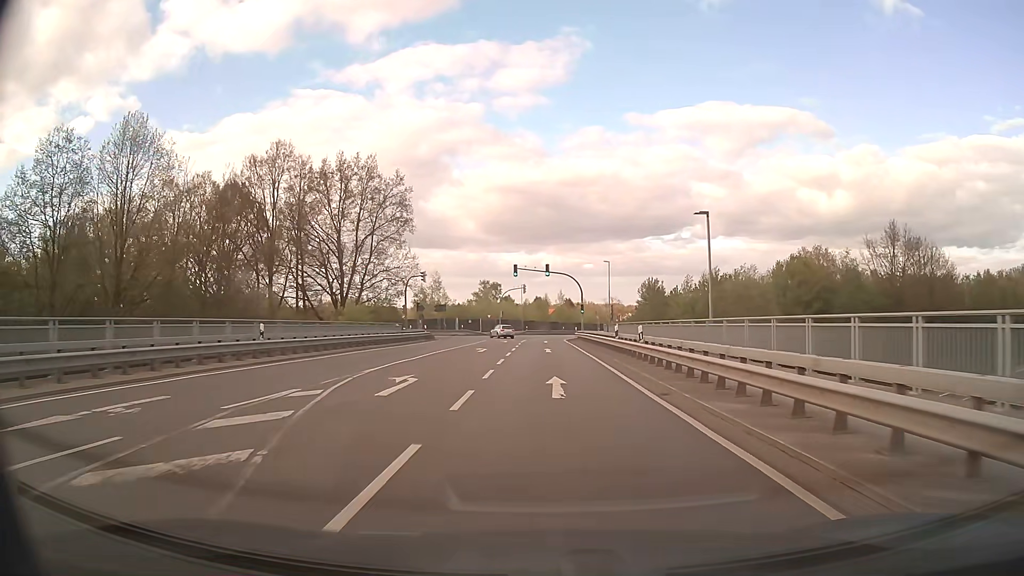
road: secondary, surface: asphalt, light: Day
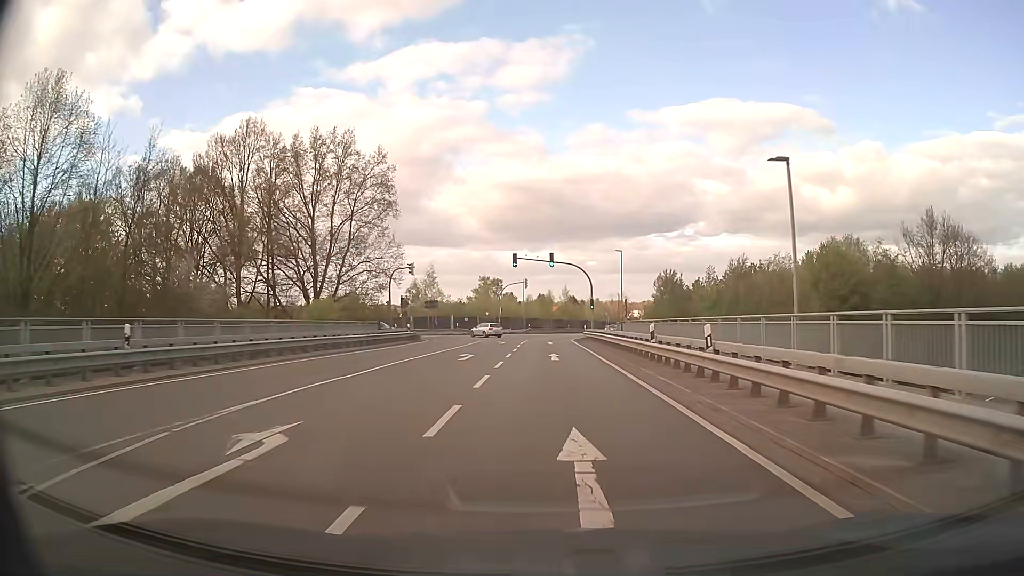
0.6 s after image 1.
(0.0, +8.5) m; 0°
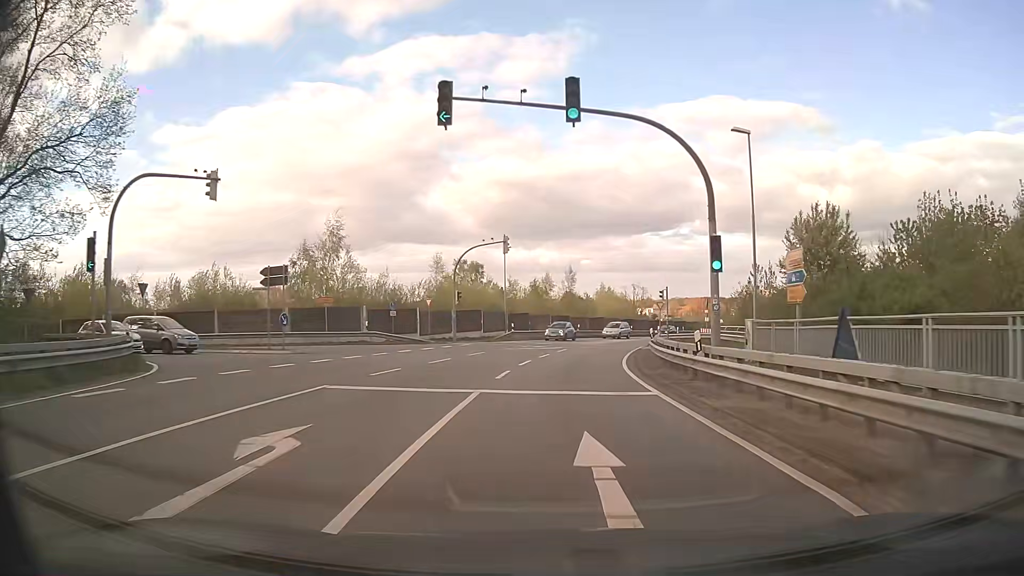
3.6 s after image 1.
(0.0, +40.4) m; +1°
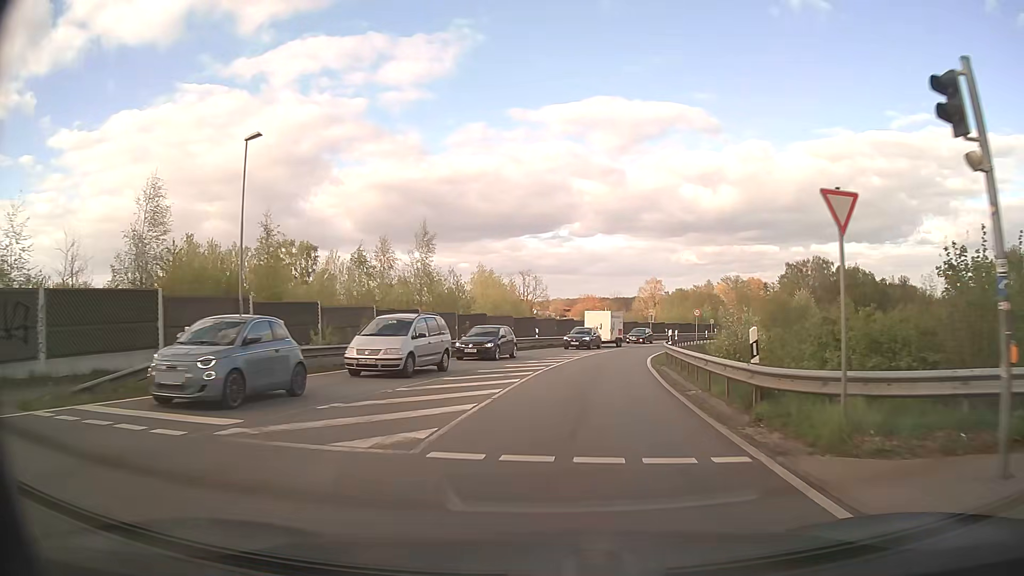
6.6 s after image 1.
(+2.9, +37.1) m; +10°
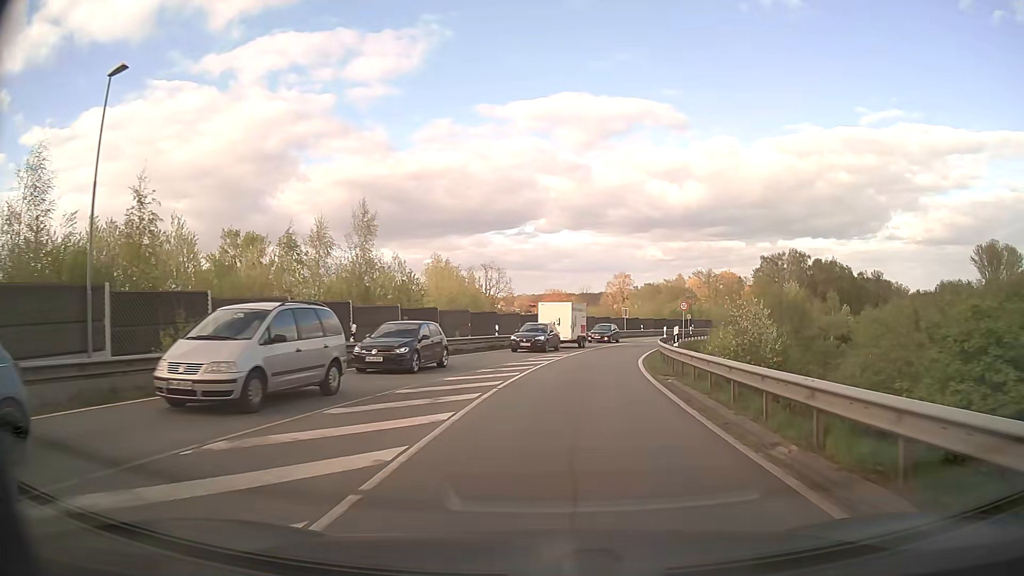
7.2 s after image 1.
(+0.2, +7.3) m; +3°
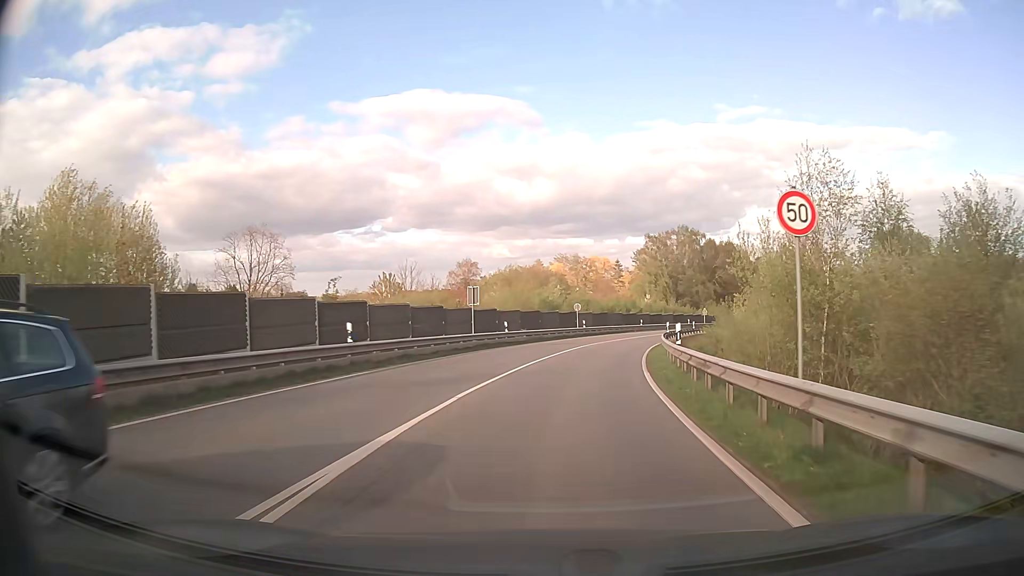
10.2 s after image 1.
(+3.9, +37.2) m; +13°
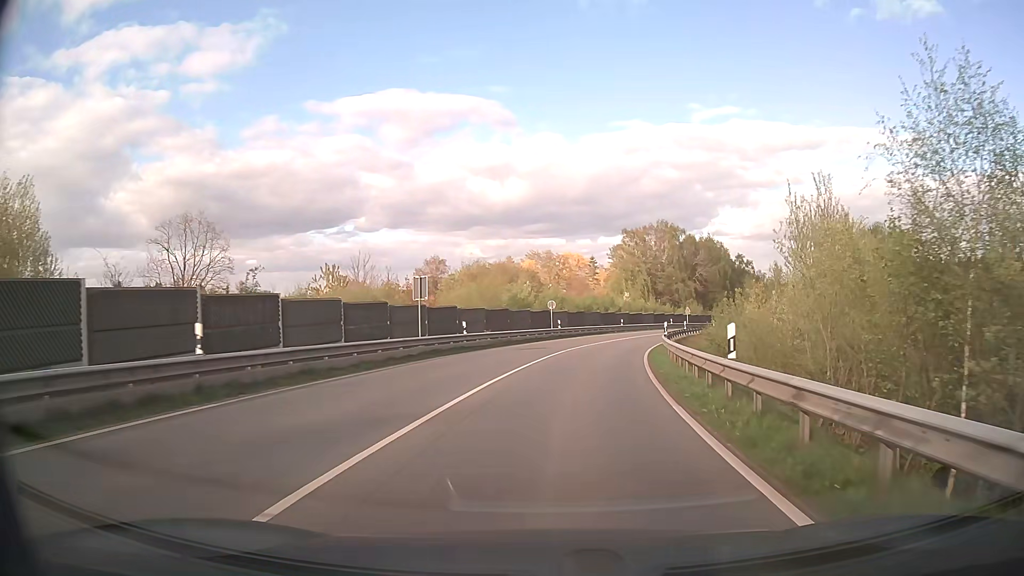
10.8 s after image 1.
(+0.2, +7.5) m; +2°
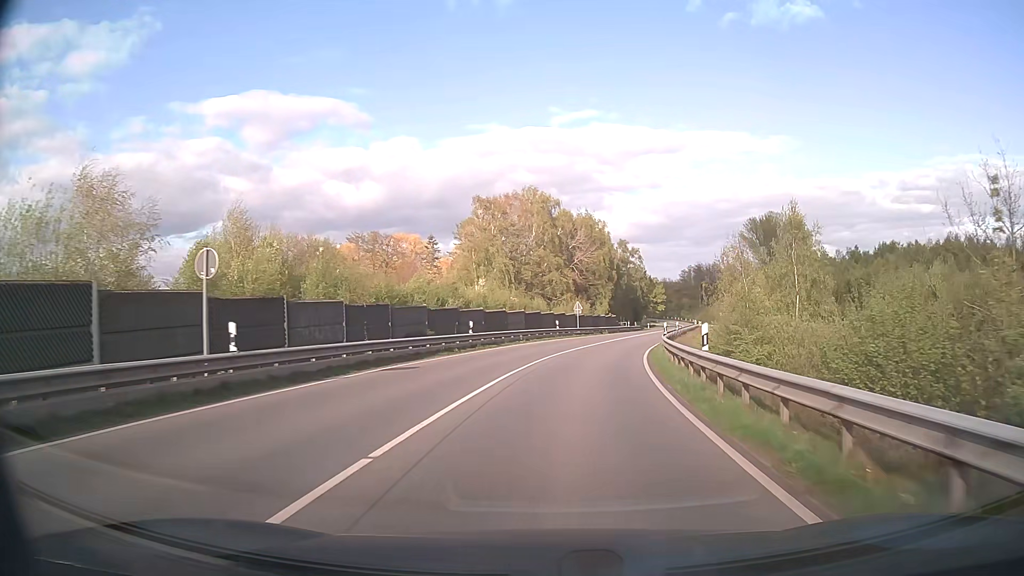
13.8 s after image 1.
(+4.1, +37.3) m; +13°
(0, +10) (+1, +20) (+3, +30) (+4, +40) (+6, +49) (+9, +59) (+12, +69) (+14, +78) (+17, +88) (+19, +98) m
